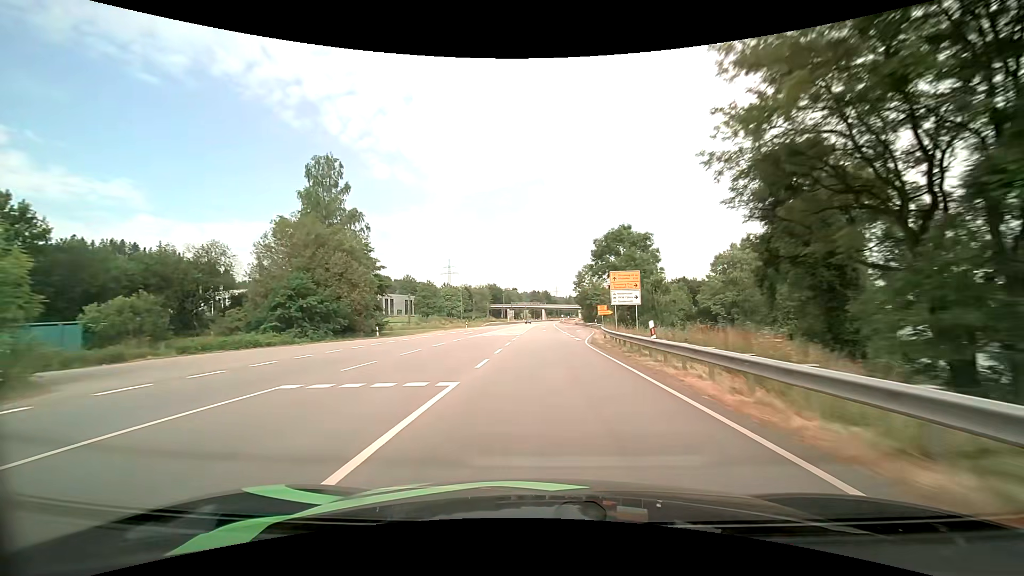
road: primary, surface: asphalt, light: Day
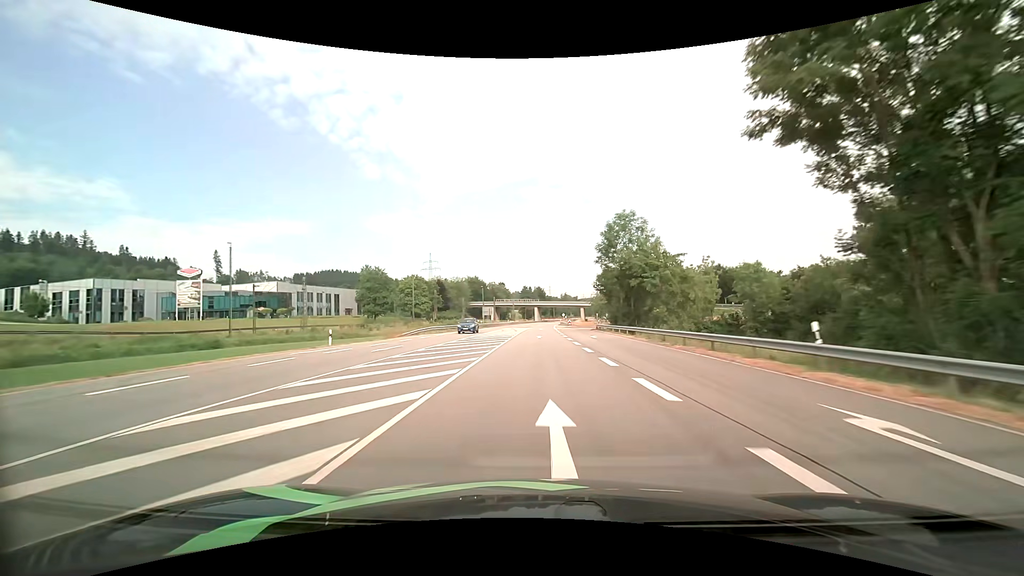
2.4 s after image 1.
(+0.3, +54.3) m; +1°
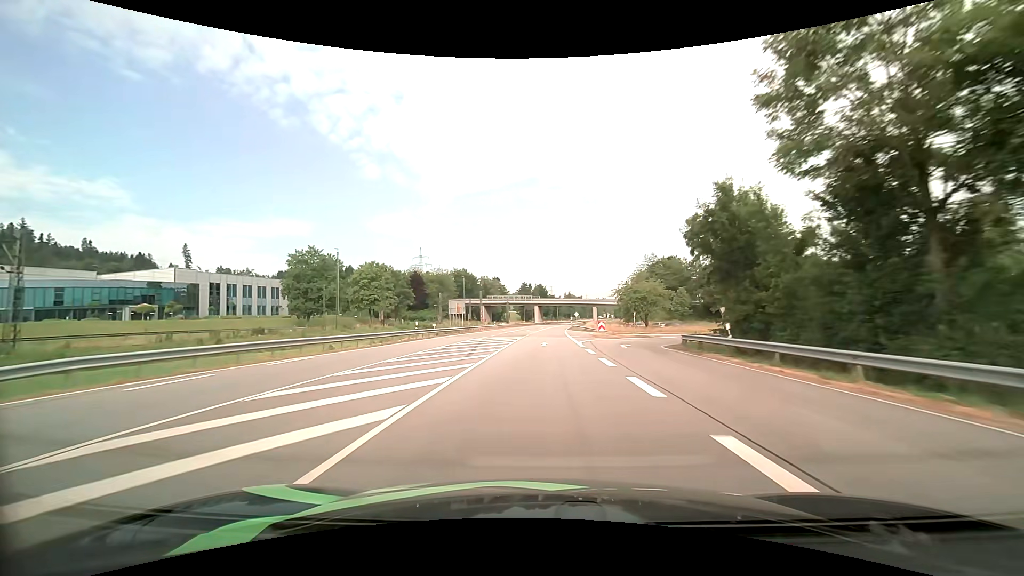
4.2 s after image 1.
(-0.2, +41.5) m; 0°
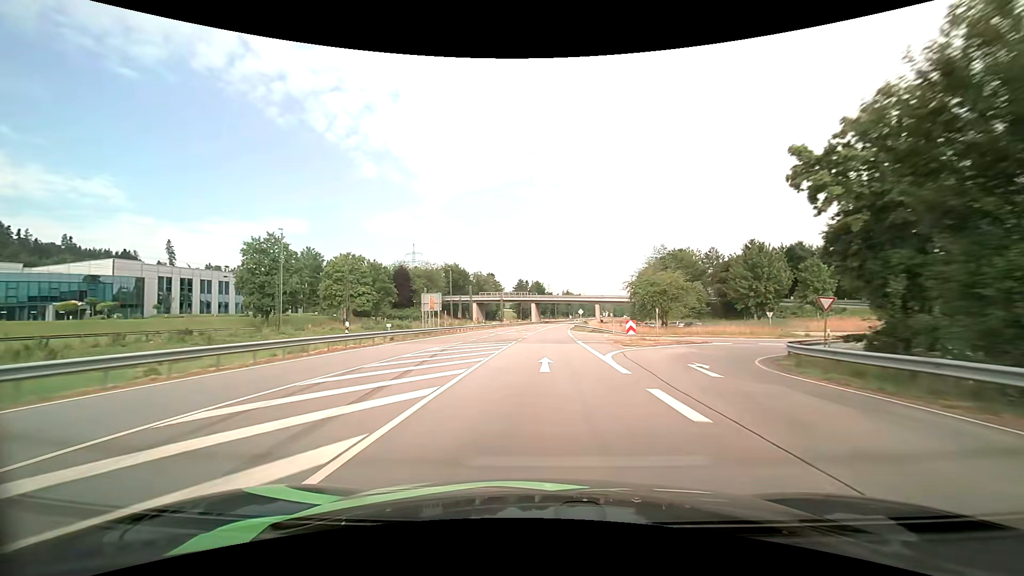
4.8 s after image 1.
(0.0, +14.2) m; 0°
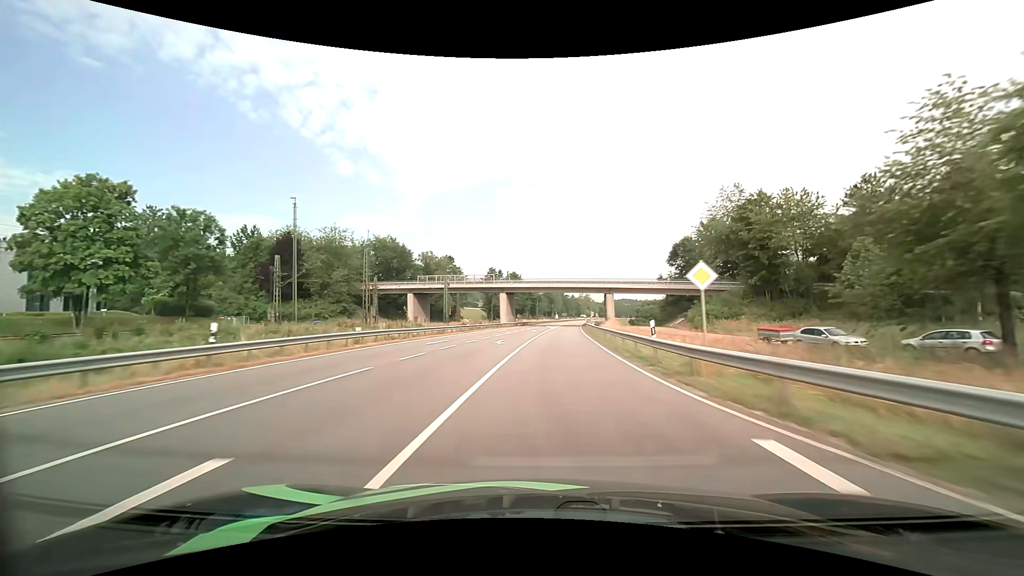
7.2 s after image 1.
(+1.1, +59.0) m; +2°
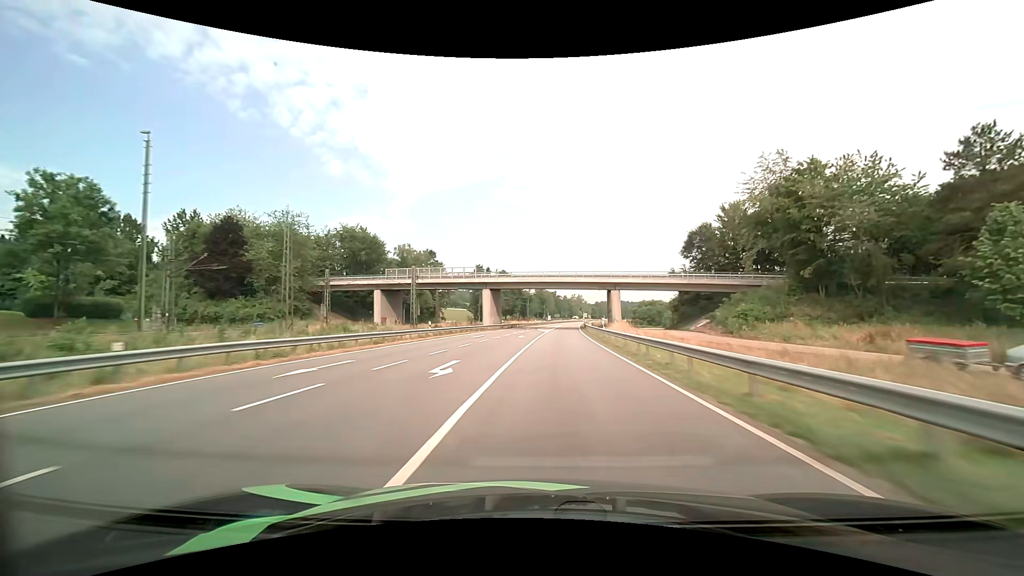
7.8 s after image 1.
(+0.1, +15.3) m; +1°
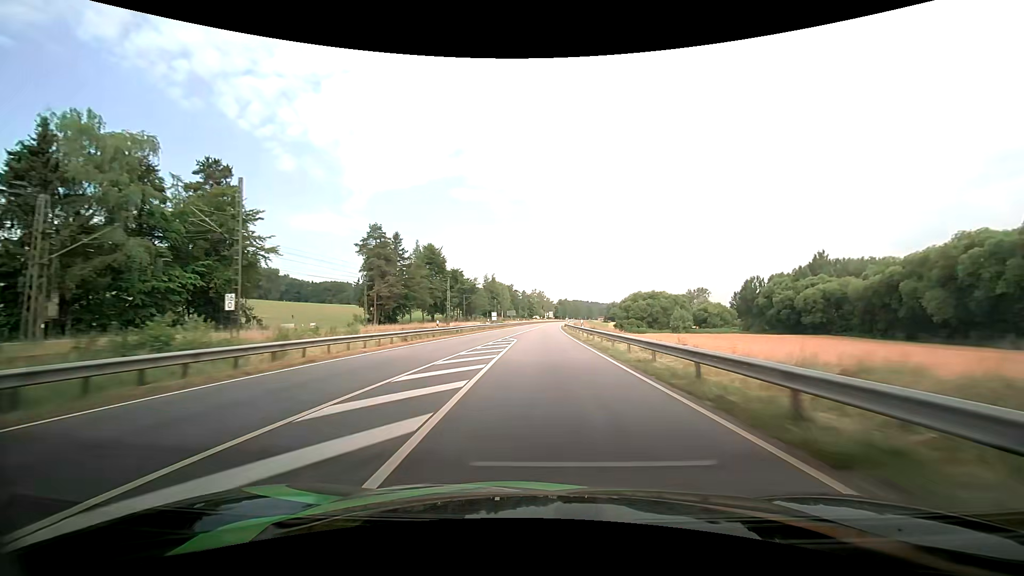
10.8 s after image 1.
(+3.8, +78.7) m; +4°
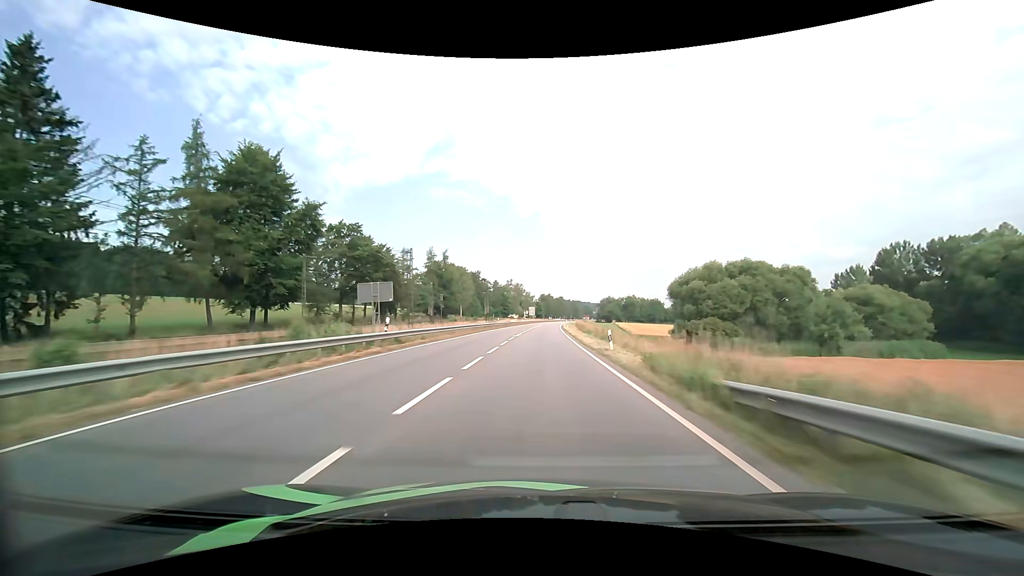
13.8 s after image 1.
(+2.1, +82.2) m; +3°
(0, +10) (0, +20) (0, +30) (+1, +40) (+1, +50) (+1, +60) (+2, +70) (+2, +80) (+2, +90) (+3, +100) m
